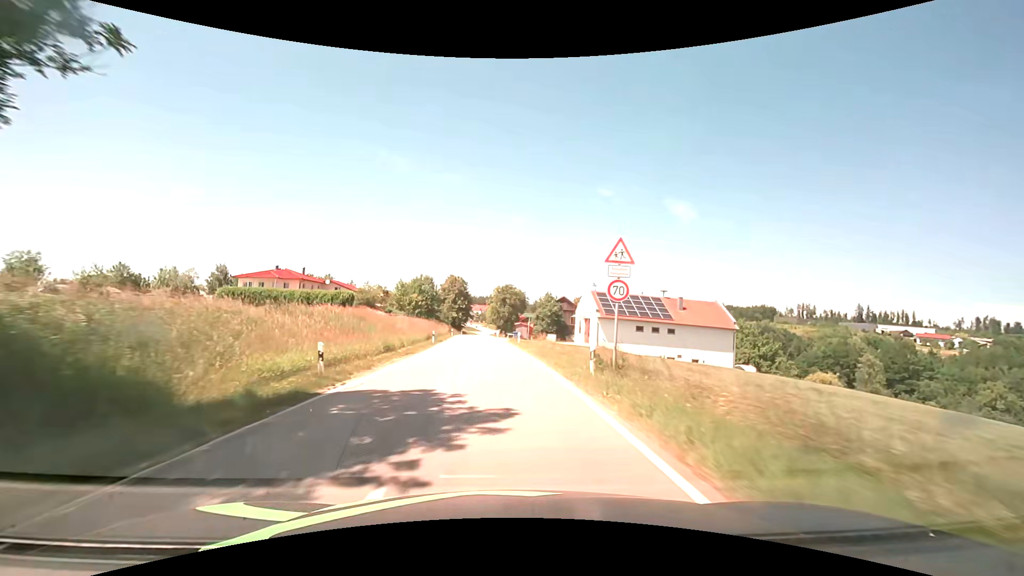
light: Day
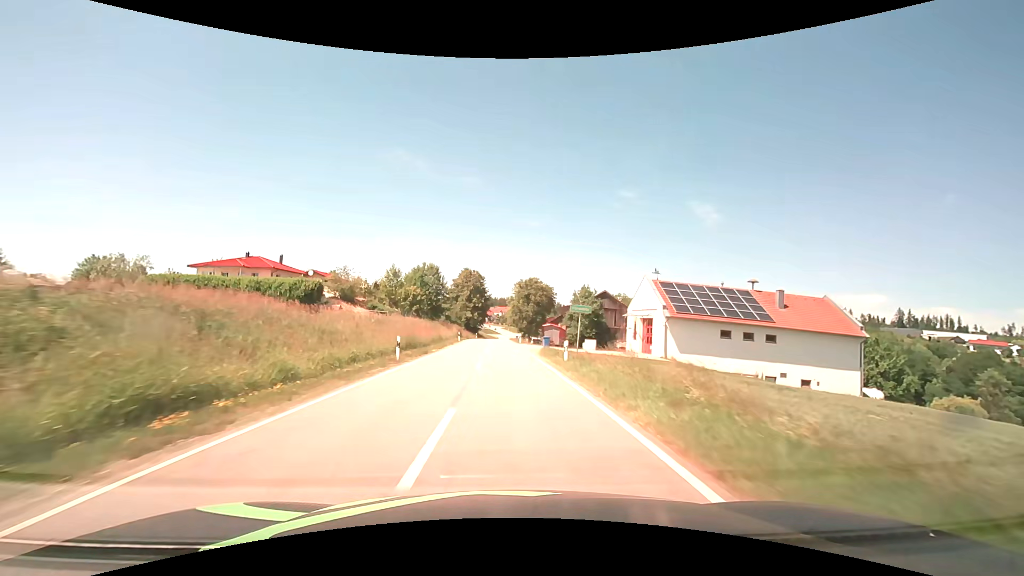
(-0.6, +19.9) m; -3°
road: tertiary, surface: asphalt
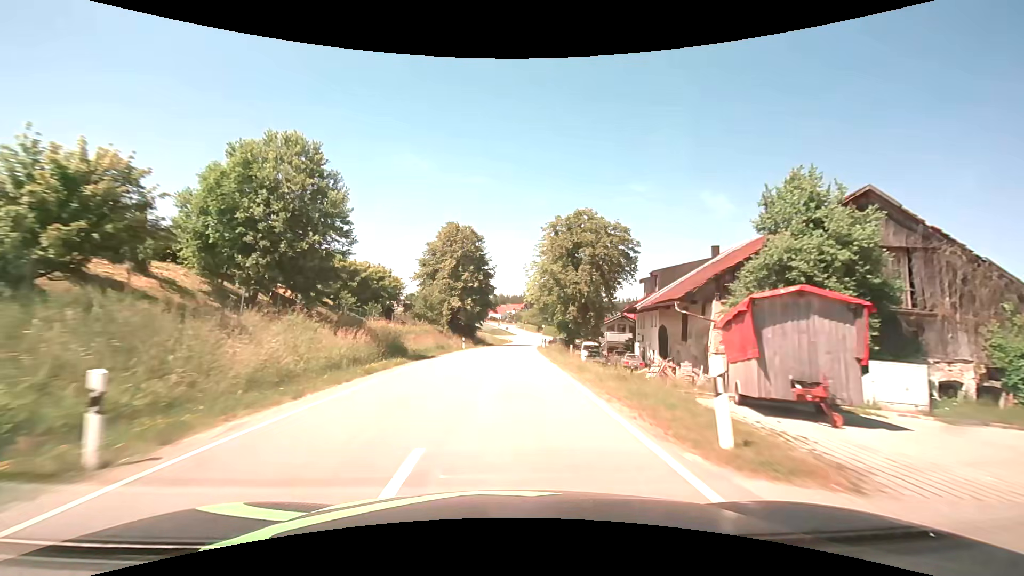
(-0.7, +51.4) m; -2°
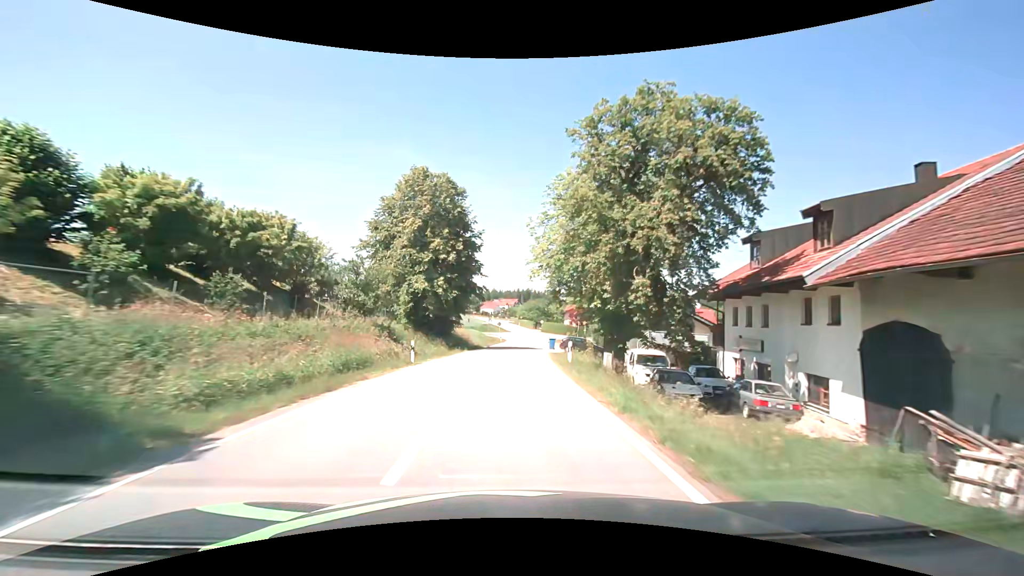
(+0.1, +21.1) m; +1°
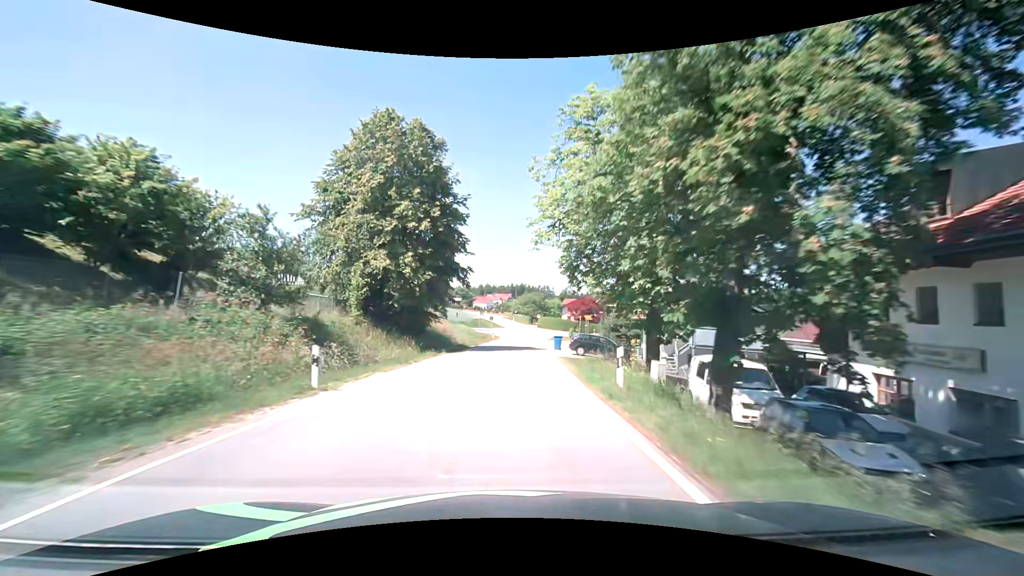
(+0.1, +10.6) m; +1°
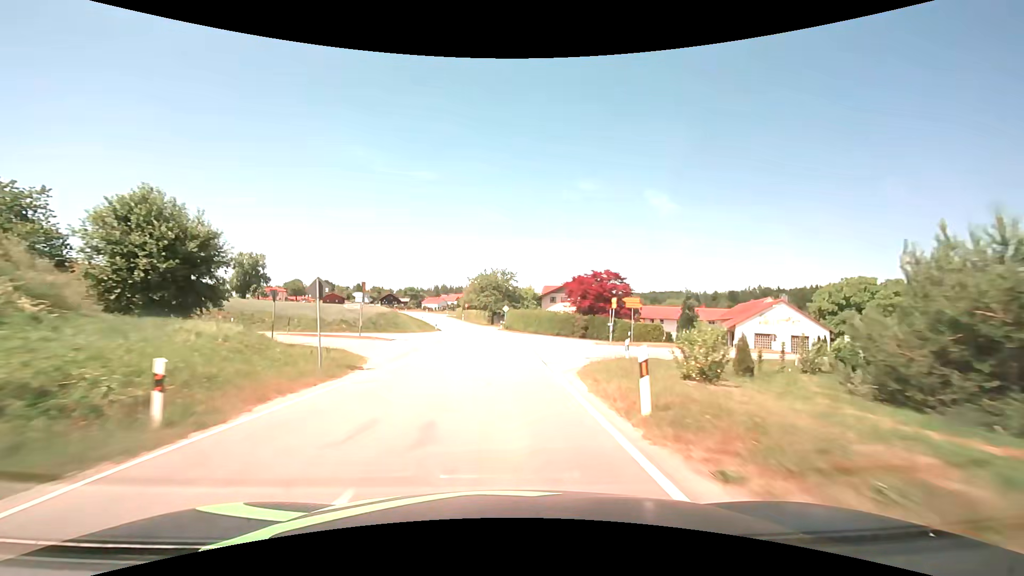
(+2.6, +53.6) m; +5°
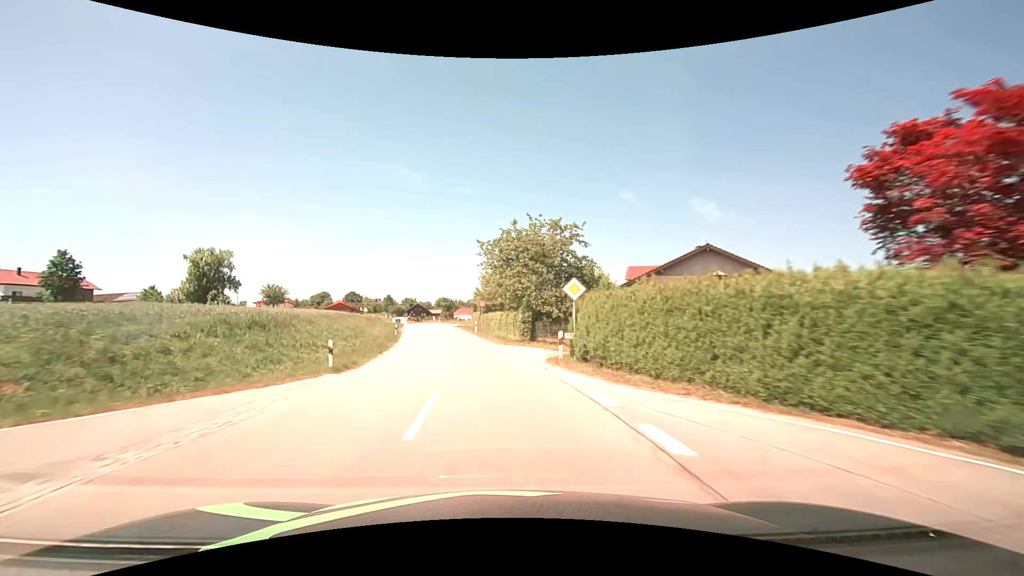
(-0.8, +42.5) m; -5°
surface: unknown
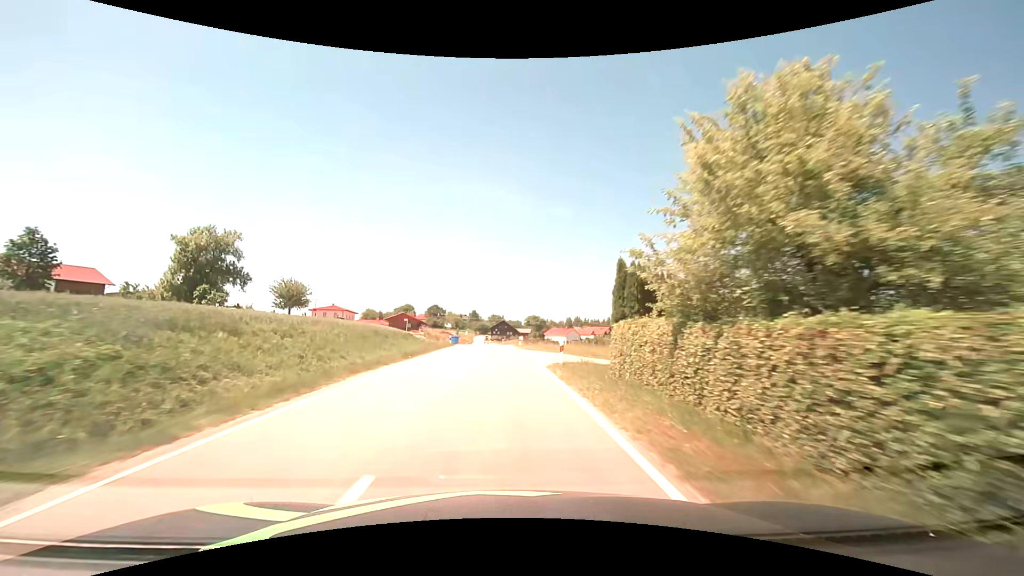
(-4.5, +41.6) m; -10°
(0, +10) (0, +20) (-1, +30) (-1, +40) (-1, +50) (-2, +60) (-2, +70) (-3, +80) (-3, +90) (-4, +100) m
